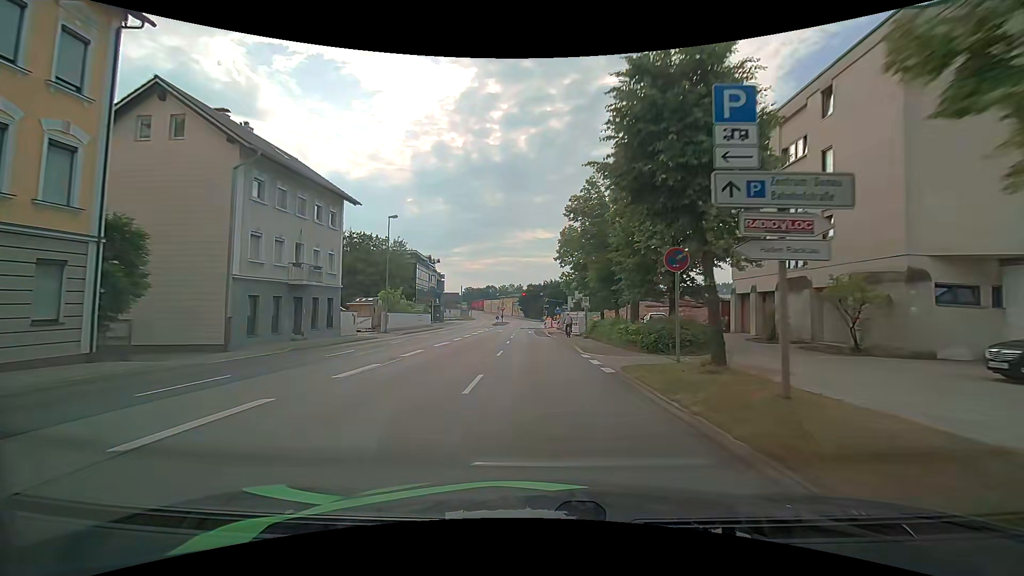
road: primary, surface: asphalt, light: Day
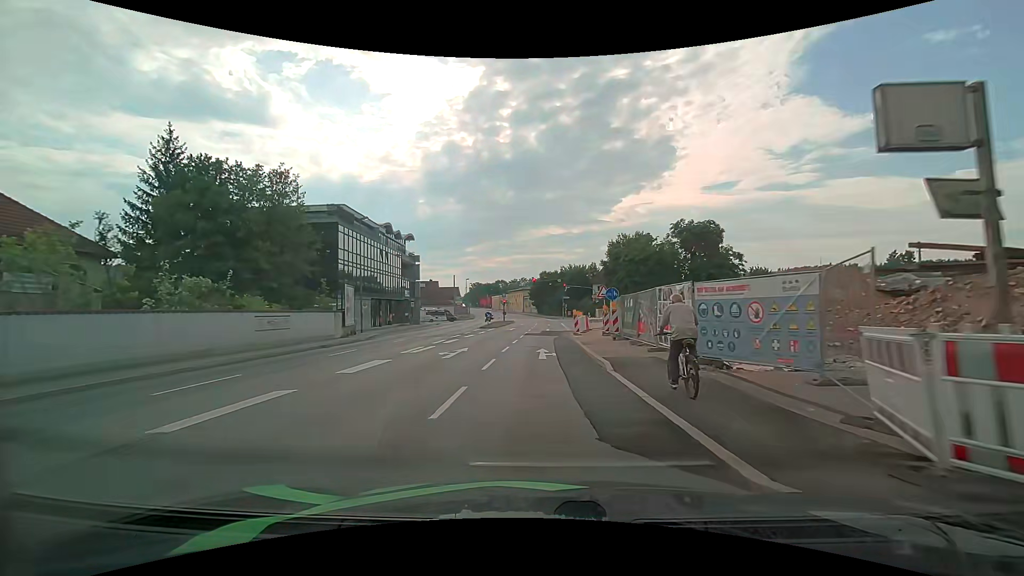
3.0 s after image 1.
(-0.3, +35.1) m; -1°
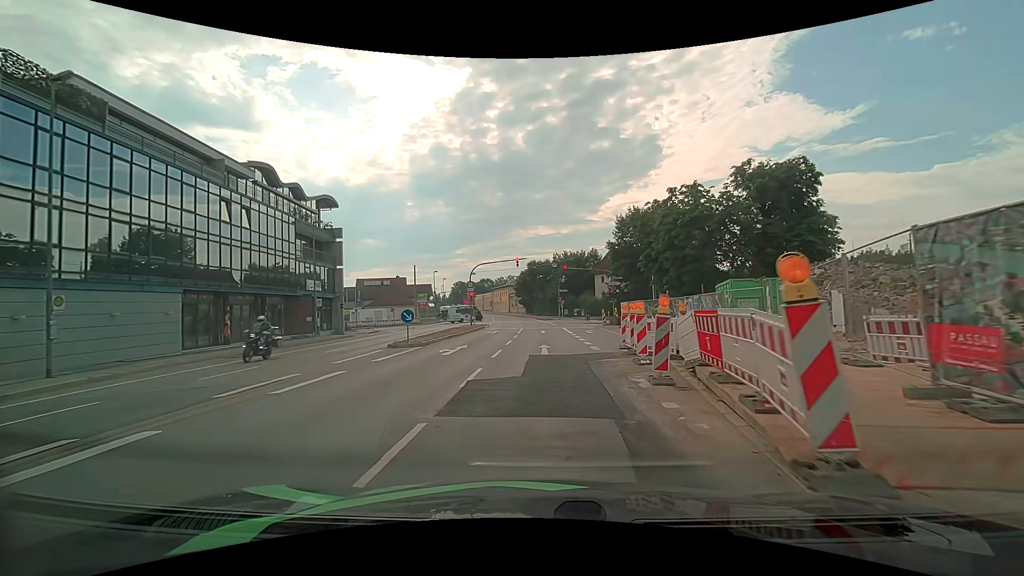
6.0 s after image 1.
(+0.1, +27.1) m; +1°
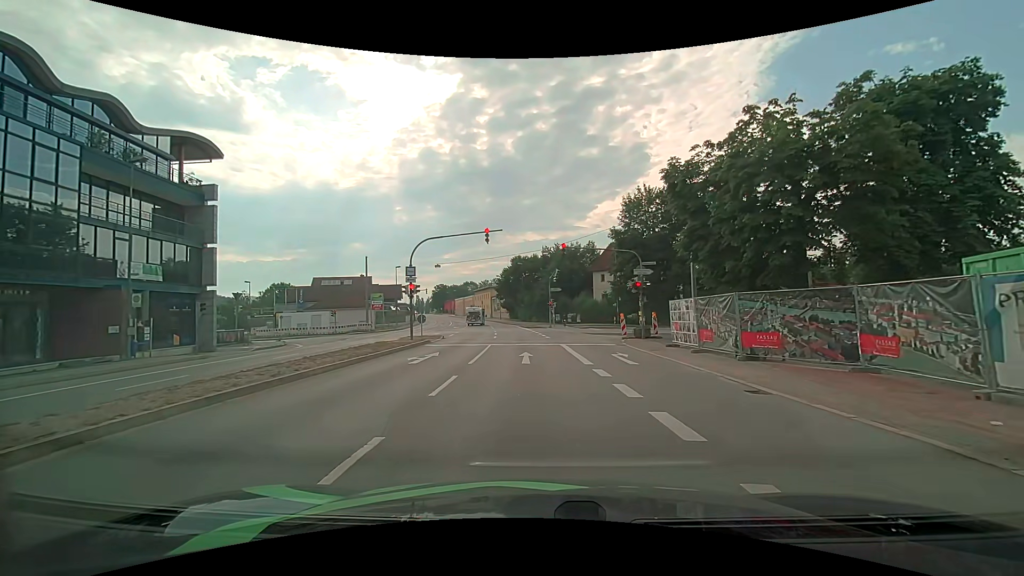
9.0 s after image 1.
(+0.2, +18.2) m; +2°
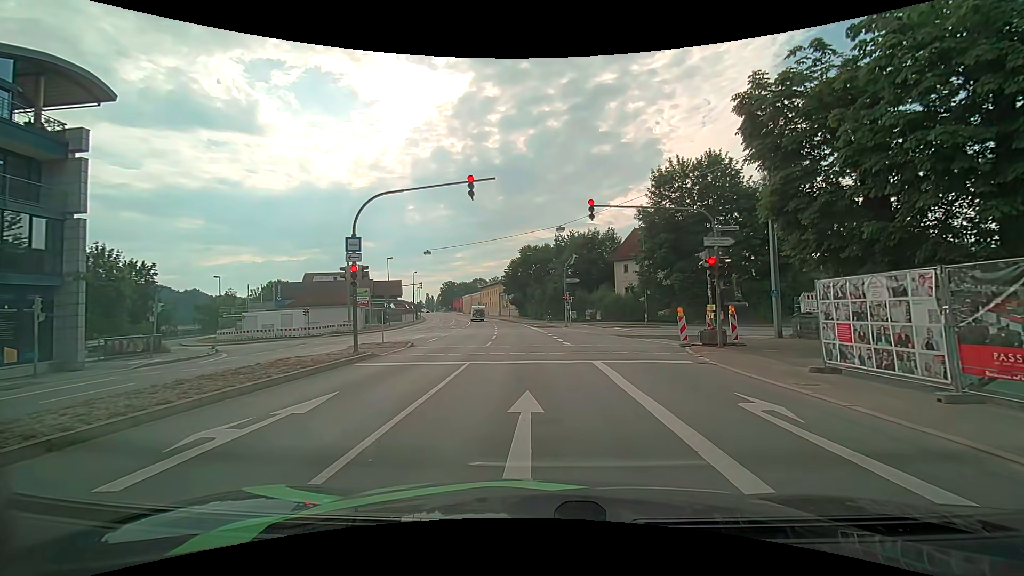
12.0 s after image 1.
(-0.2, +10.7) m; -1°
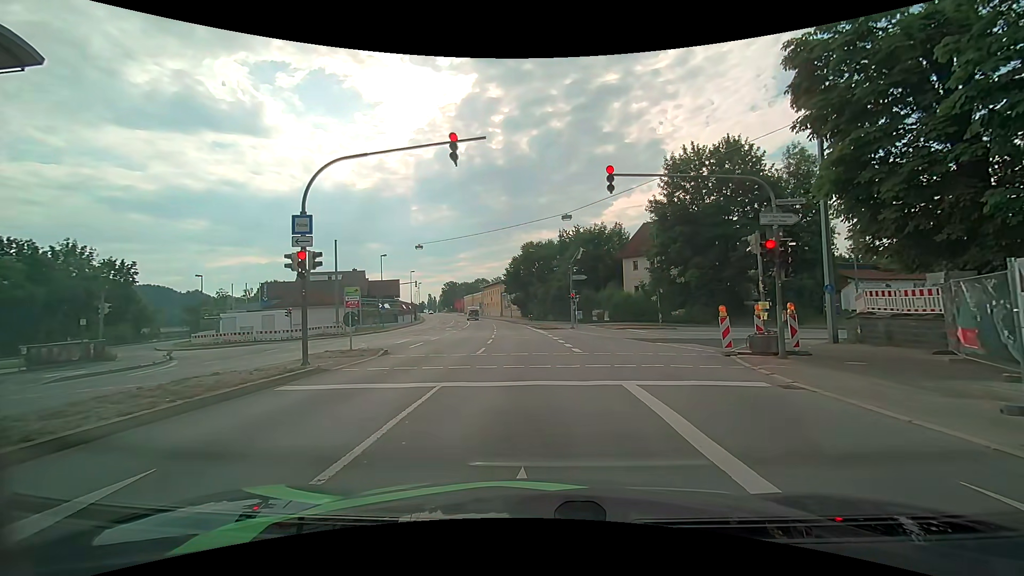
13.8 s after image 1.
(-0.1, +4.4) m; -1°
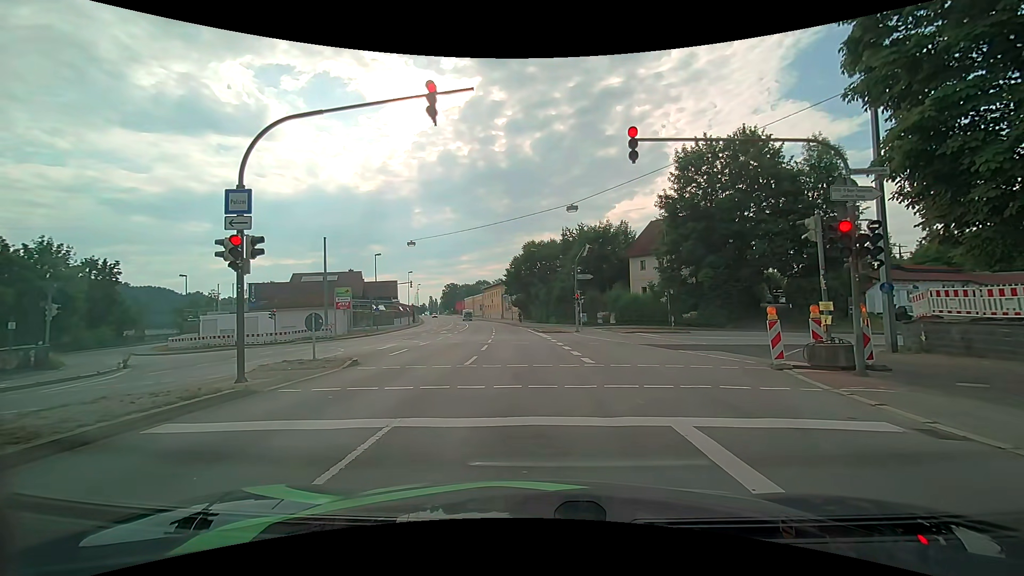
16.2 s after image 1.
(-0.1, +3.2) m; -1°
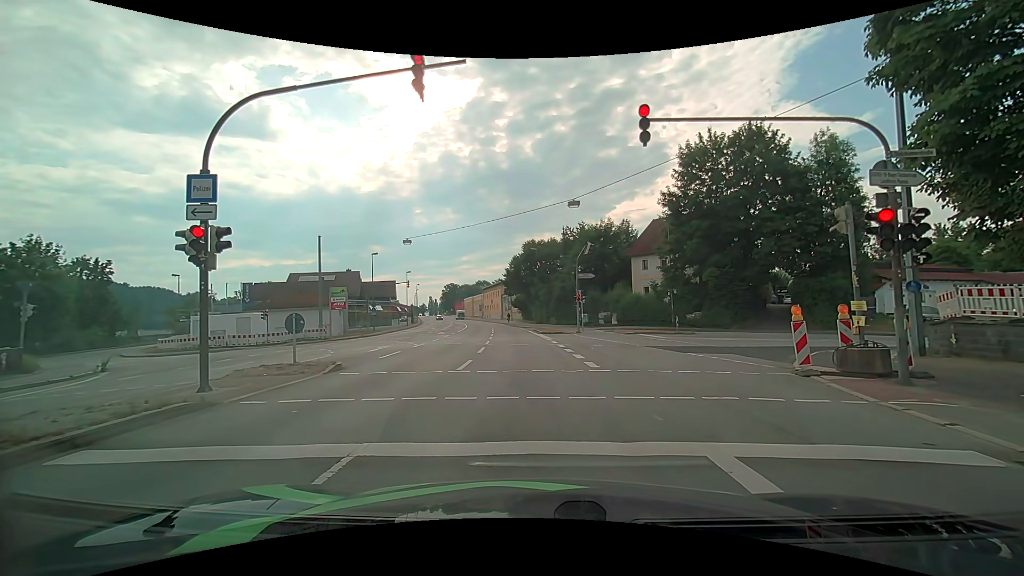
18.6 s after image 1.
(0.0, +1.2) m; 0°
(0, +10) (0, +20) (-1, +30) (-2, +40) (-2, +50) (-4, +60) (-5, +70) (-6, +80) (-8, +90) (-10, +99) m
